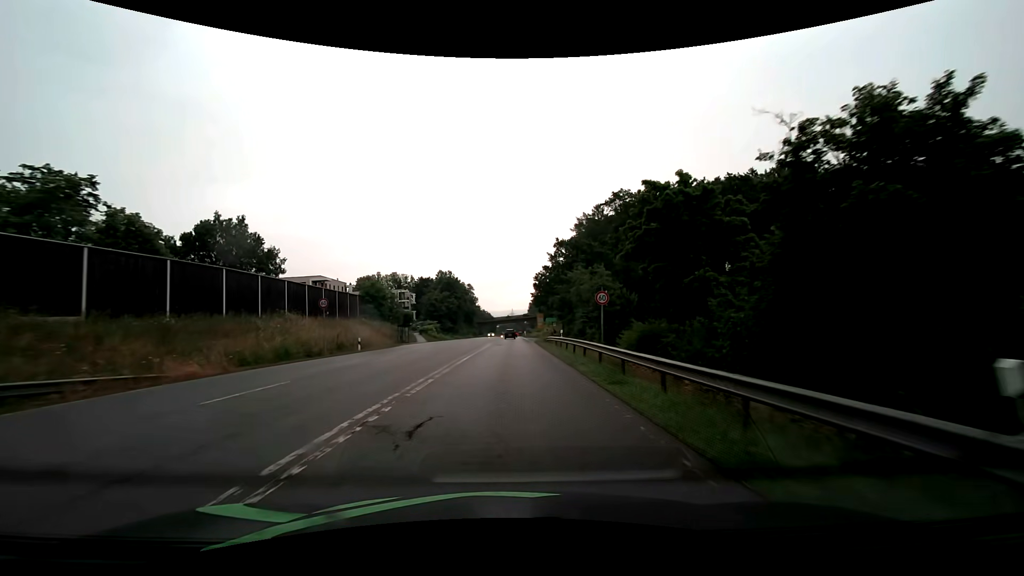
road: secondary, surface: asphalt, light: Day
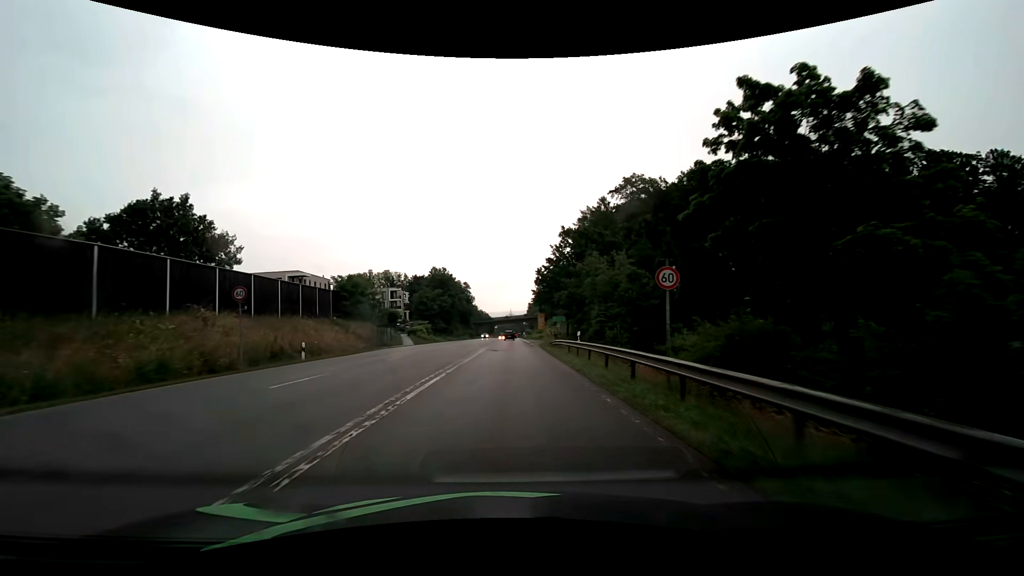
(0.0, +9.3) m; 0°
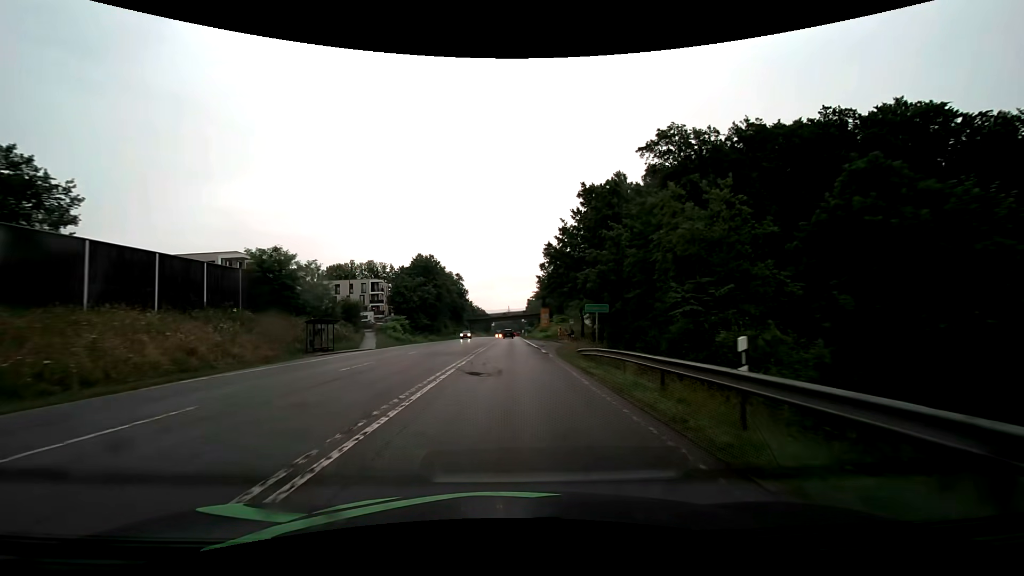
(+0.1, +18.5) m; 0°
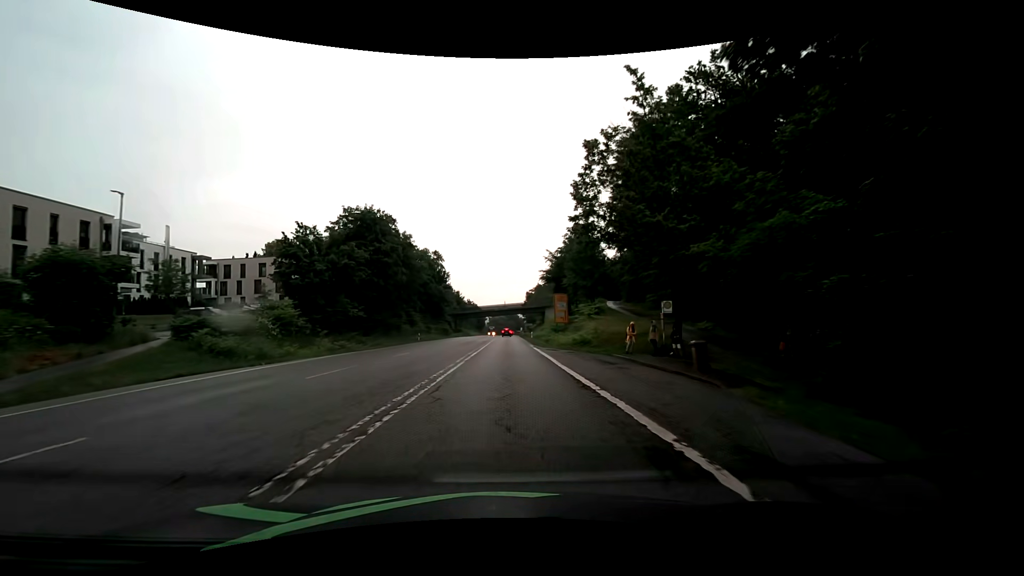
(+0.2, +37.0) m; +1°
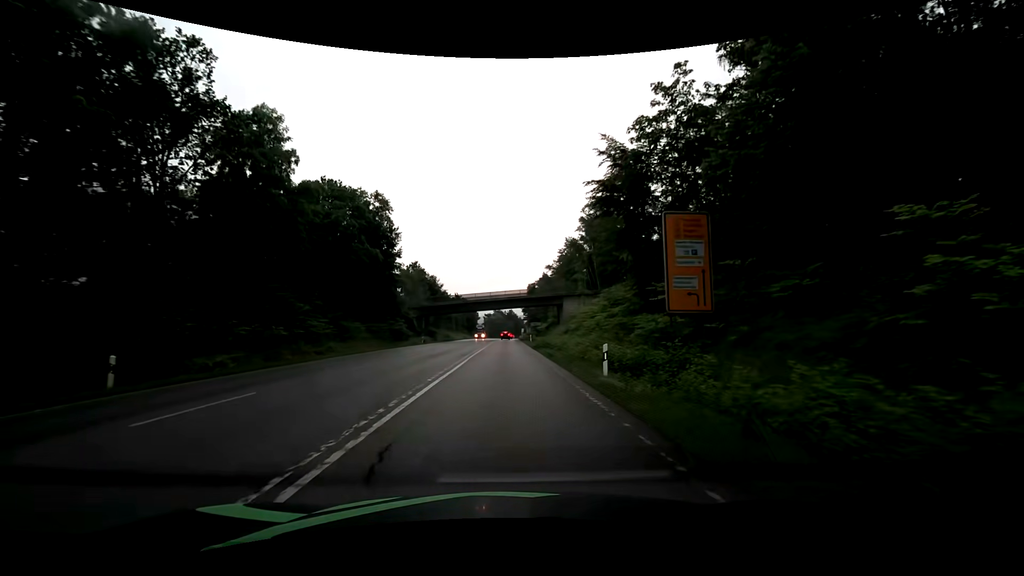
(-0.3, +46.0) m; 0°
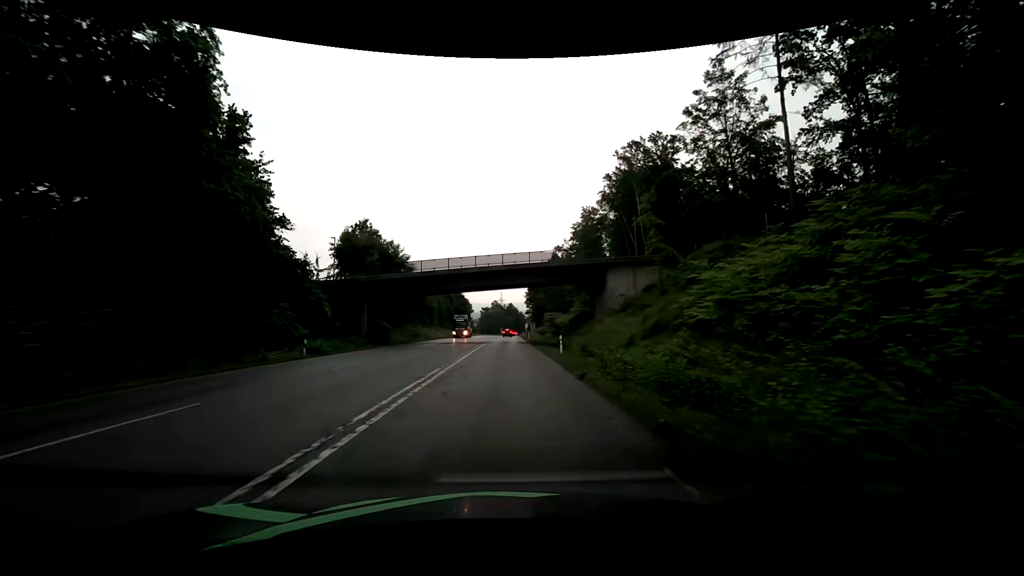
(-0.2, +36.6) m; 0°
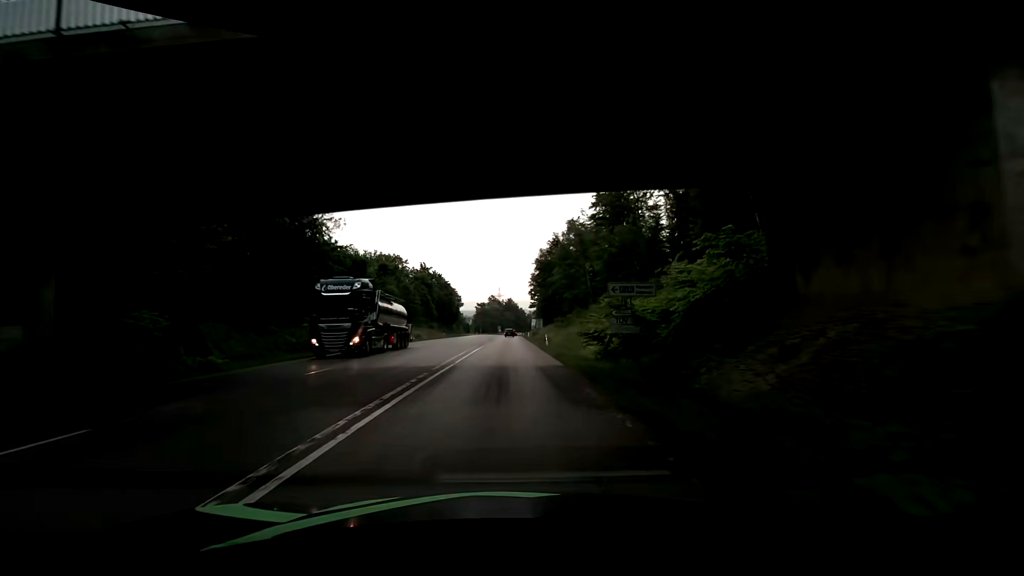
(0.0, +36.8) m; +1°
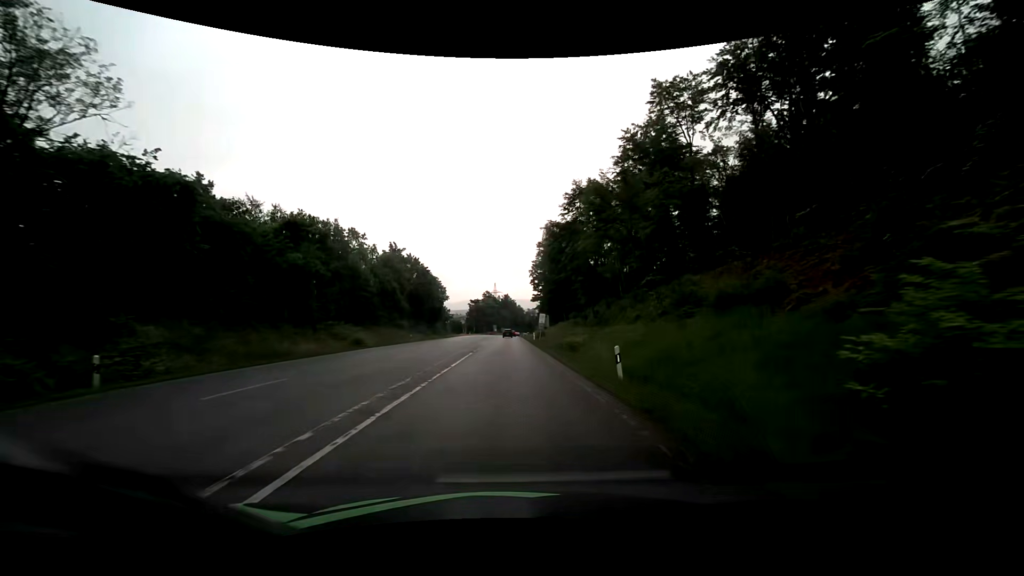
(-0.3, +27.6) m; 0°
(0, +10) (0, +20) (0, +30) (0, +40) (0, +50) (0, +60) (+1, +70) (+1, +80) (+1, +90) (+1, +100) m
